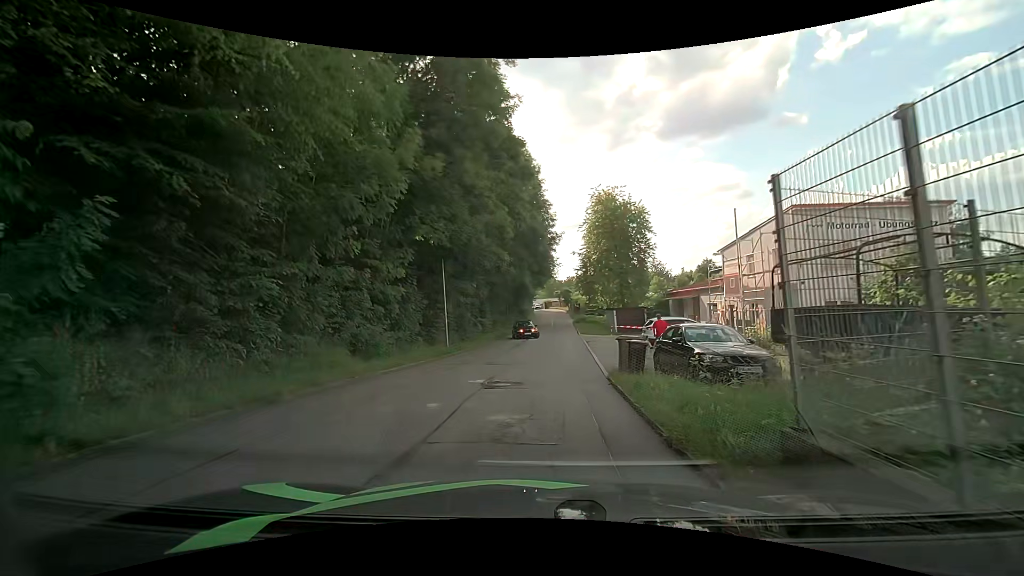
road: residential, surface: asphalt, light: Day
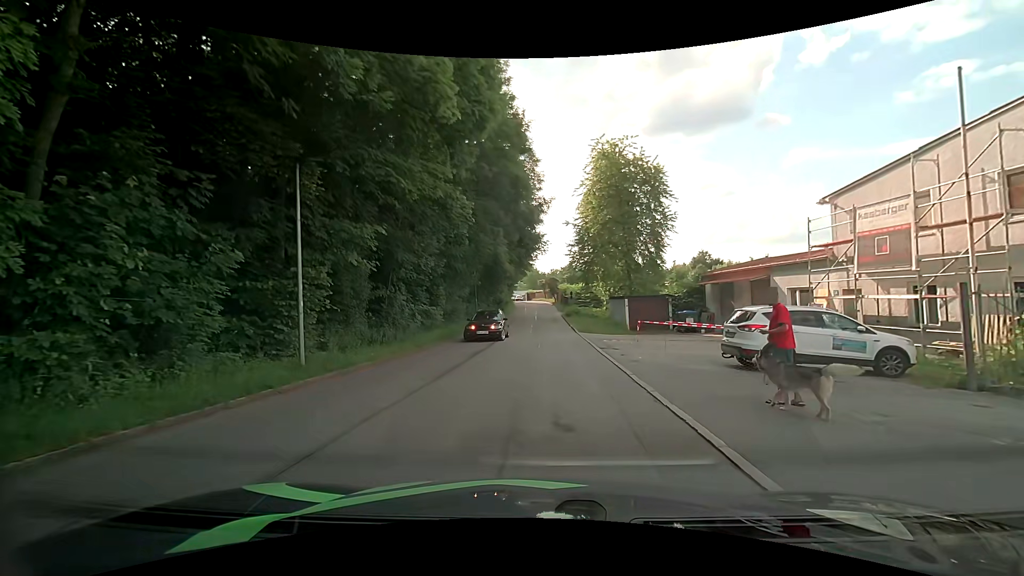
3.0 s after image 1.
(+0.1, +14.5) m; 0°
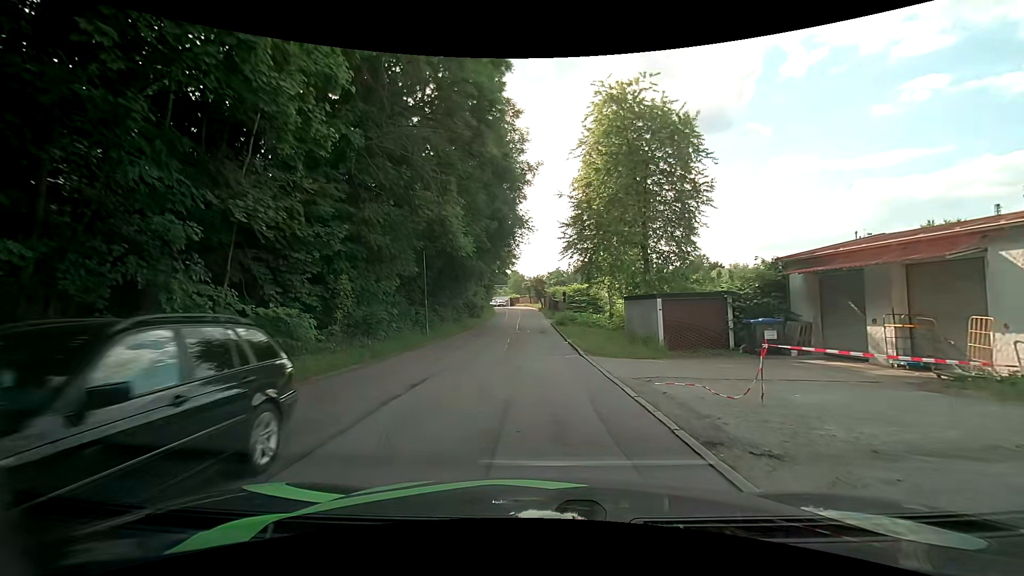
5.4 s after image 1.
(+0.5, +13.0) m; +3°
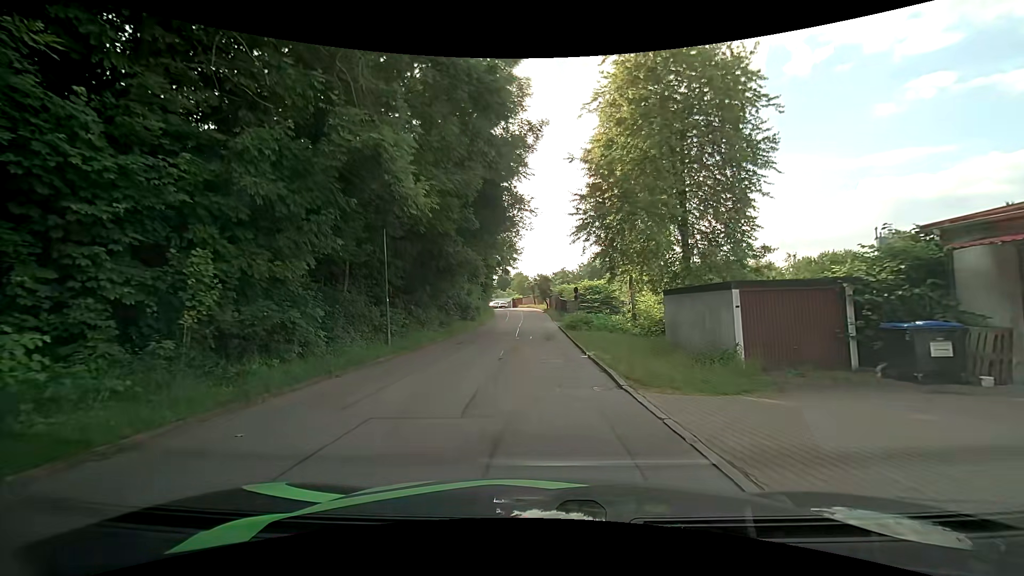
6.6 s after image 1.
(-0.1, +7.6) m; -1°
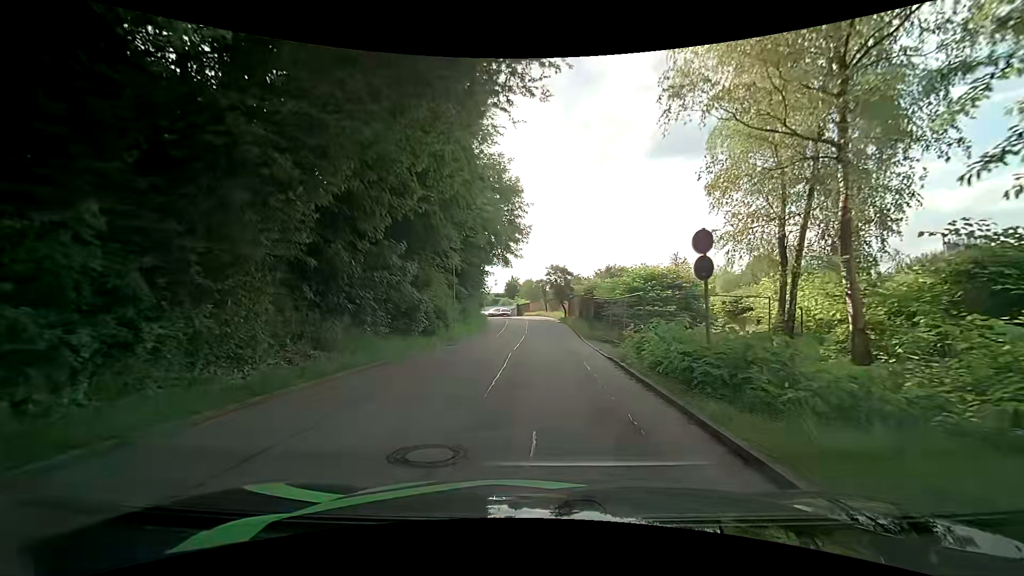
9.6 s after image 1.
(-0.2, +21.4) m; -1°
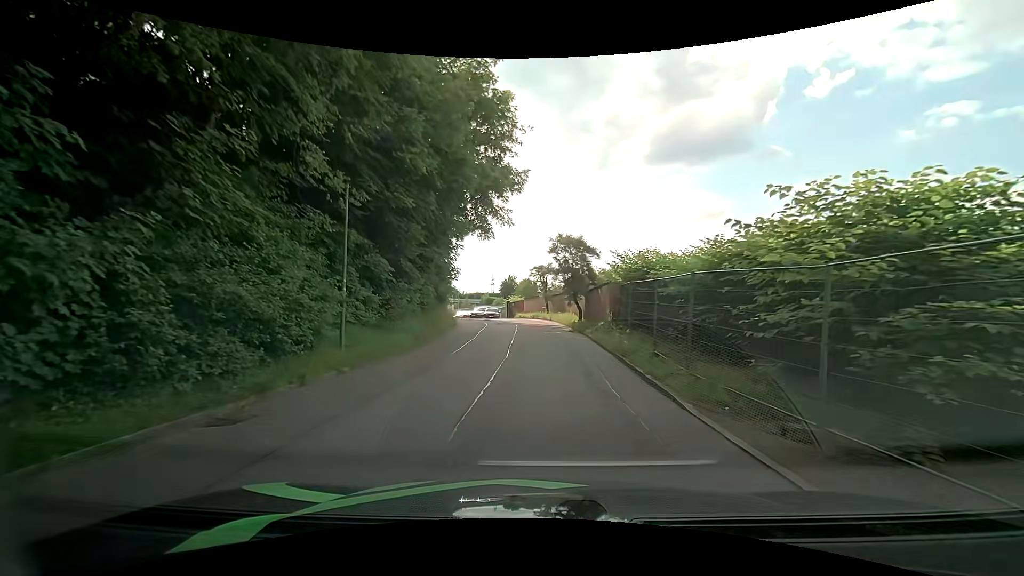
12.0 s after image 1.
(-0.2, +17.1) m; 0°
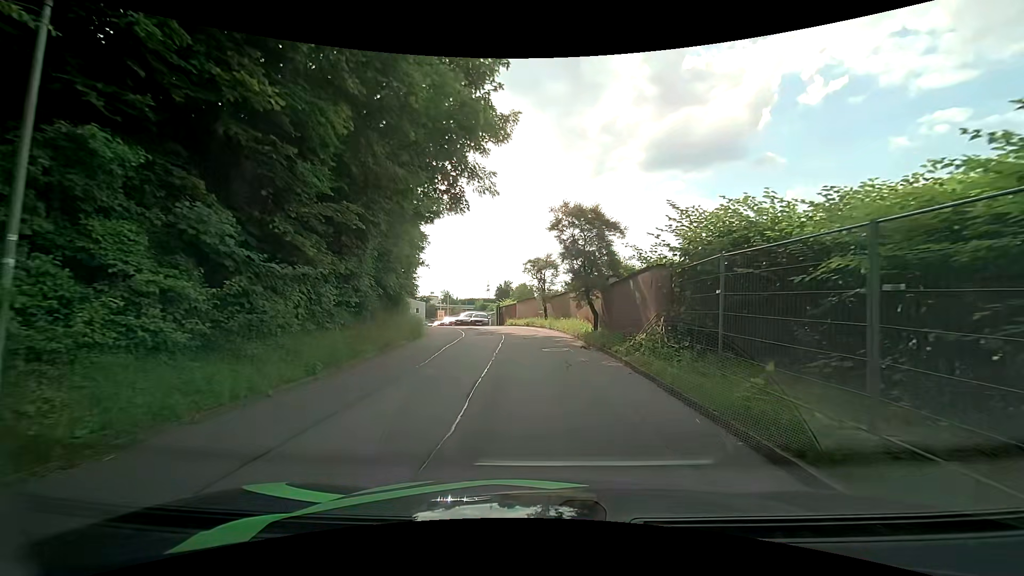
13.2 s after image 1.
(-0.1, +8.4) m; -1°
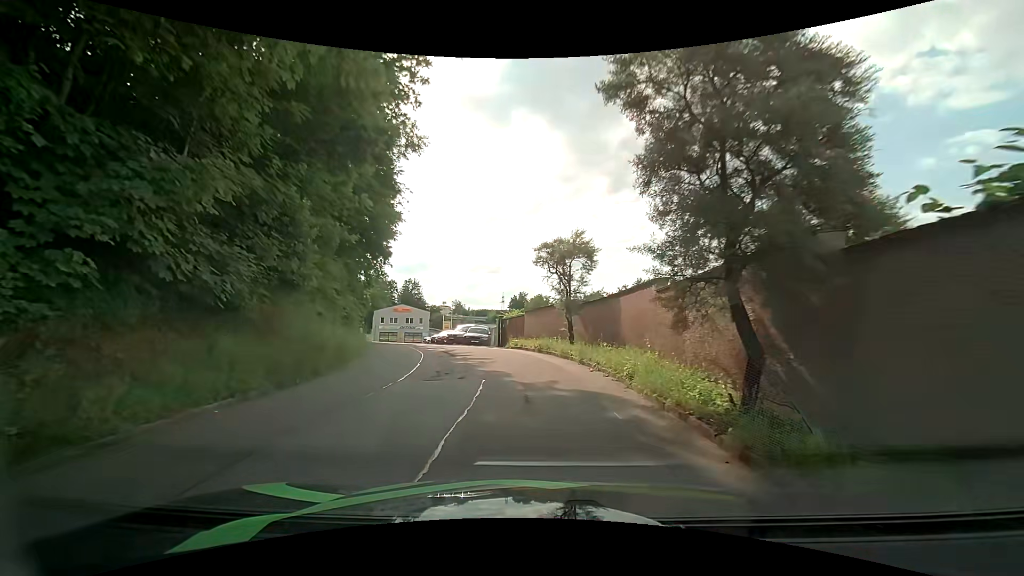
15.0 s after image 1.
(0.0, +11.8) m; -1°
(-1, +10) (-2, +20) (-5, +29) (-9, +39) (-12, +48) (-15, +58) (-18, +67) (-19, +77) (-19, +87) (-17, +97) m
